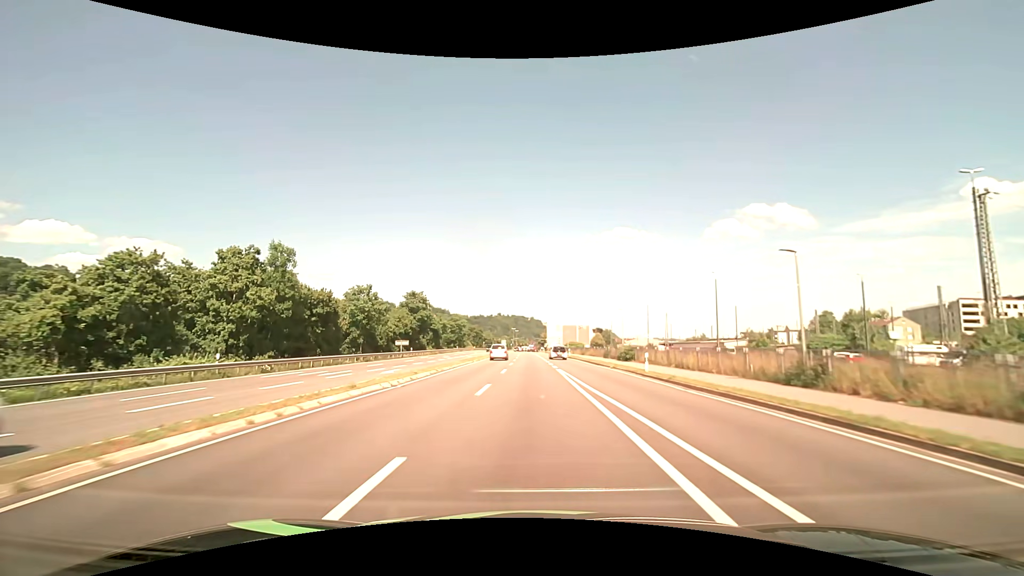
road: primary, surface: asphalt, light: Day
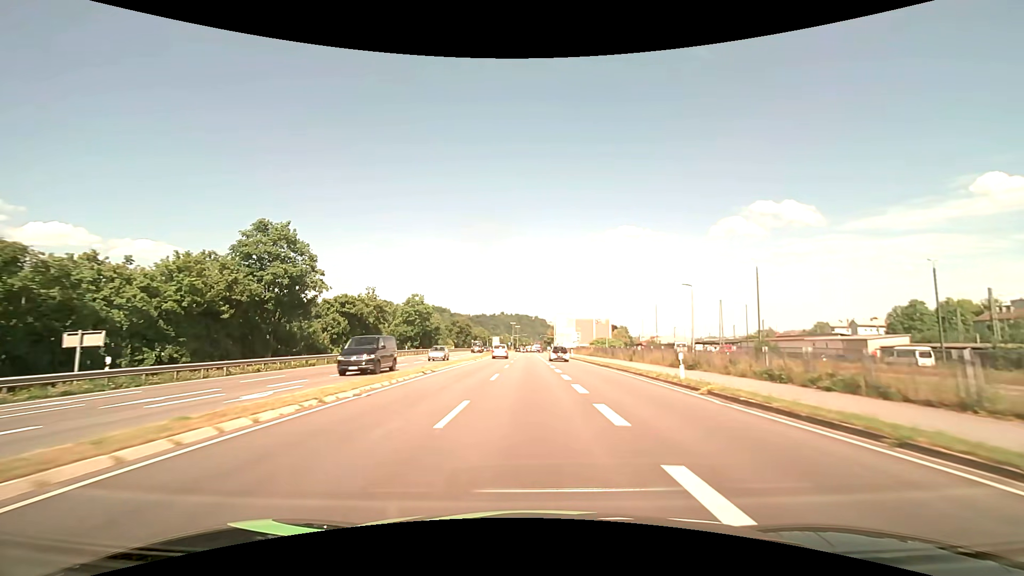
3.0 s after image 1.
(-0.1, +53.7) m; 0°
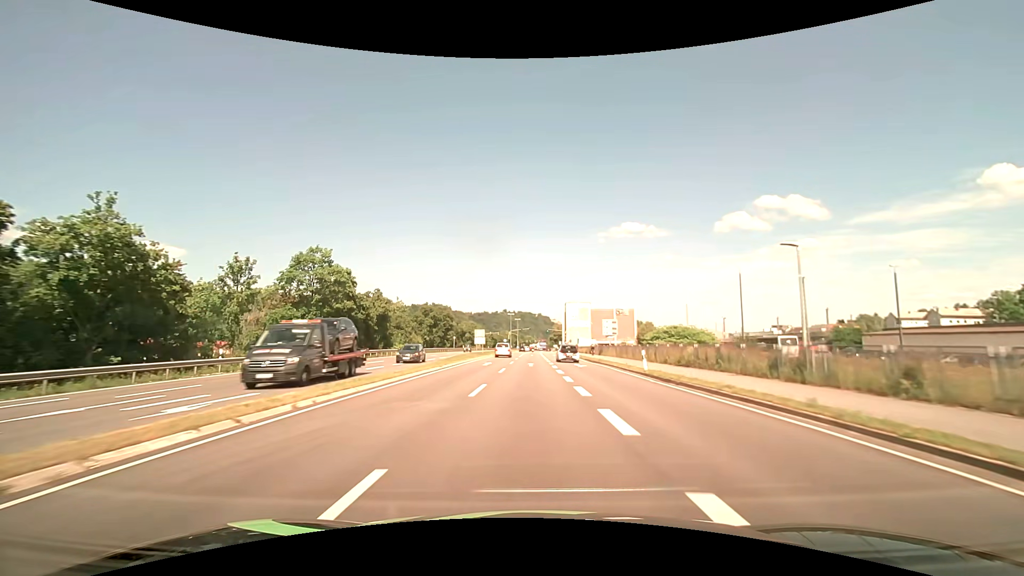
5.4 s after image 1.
(-0.1, +43.0) m; 0°
(0, +10) (0, +20) (0, +30) (0, +40) (0, +50) (0, +60) (0, +70) (0, +80) (0, +90) (0, +100) m
